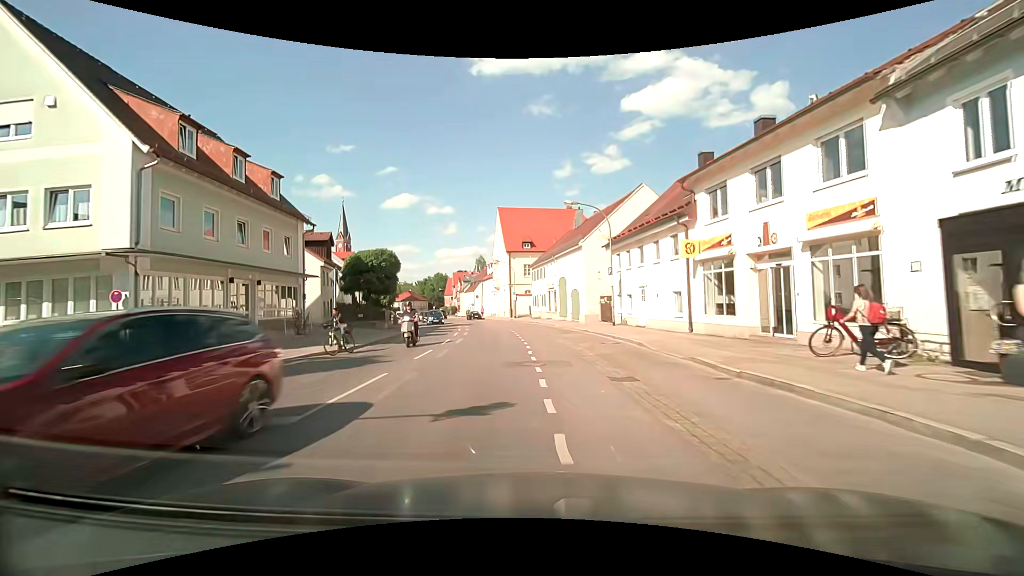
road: secondary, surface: asphalt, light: Day
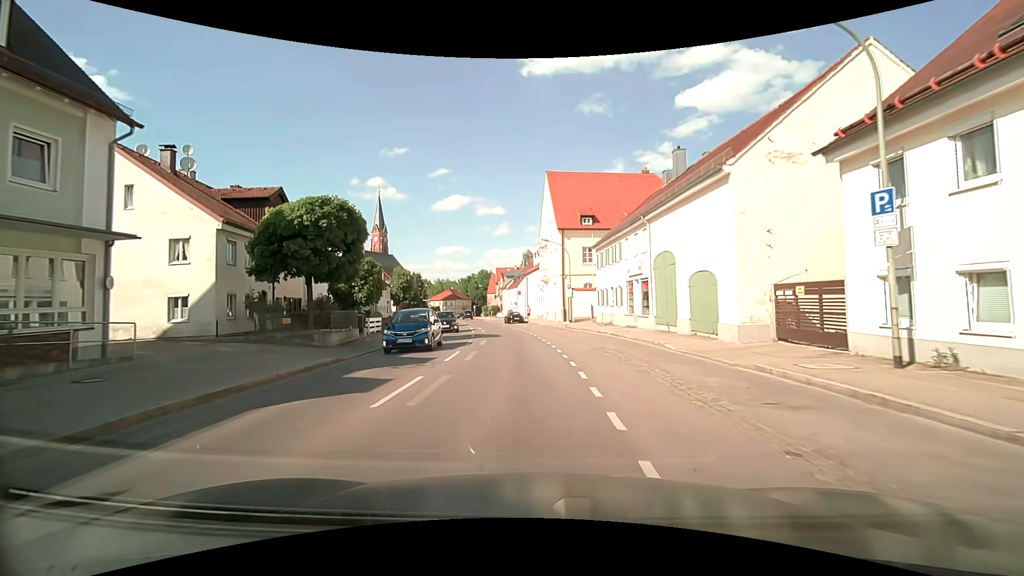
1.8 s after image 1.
(-1.1, +19.0) m; -5°
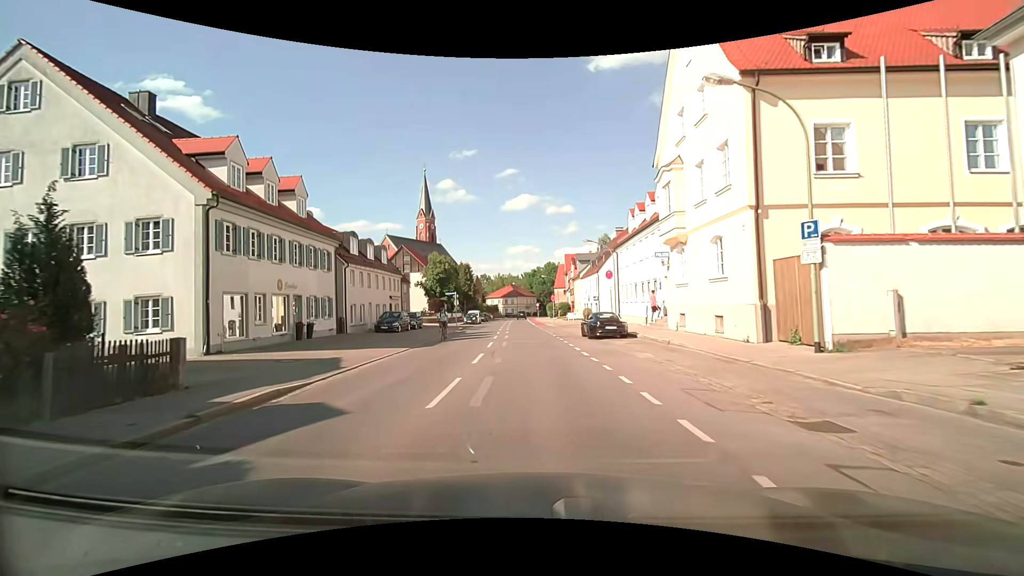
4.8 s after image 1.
(-2.2, +30.2) m; -8°
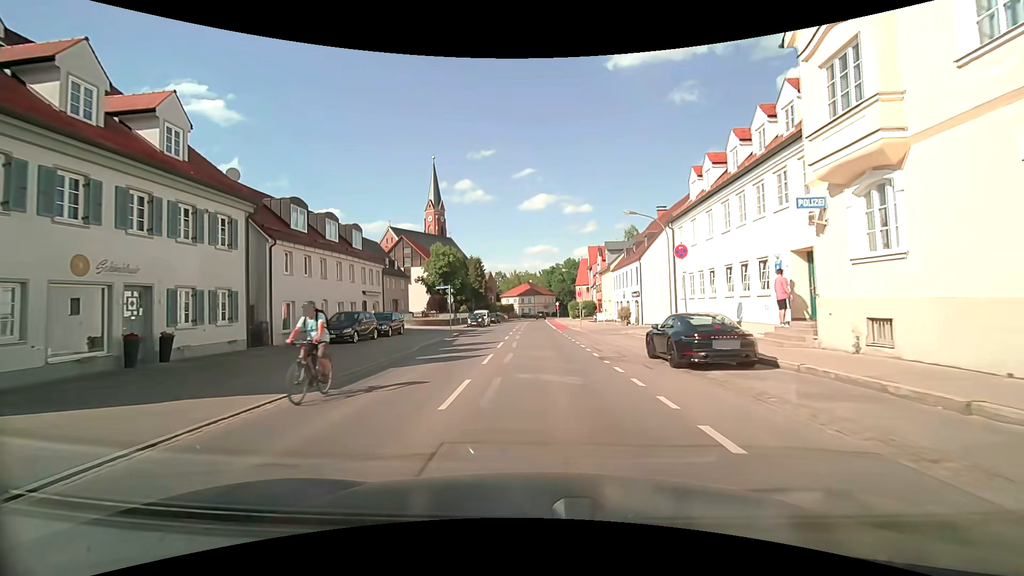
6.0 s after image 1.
(-0.2, +12.4) m; -1°
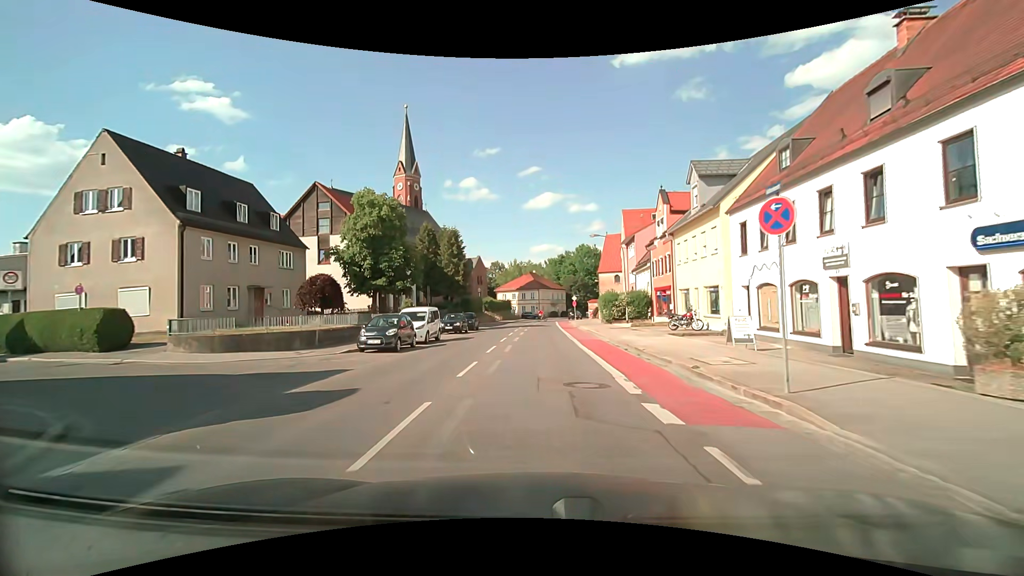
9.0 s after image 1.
(-0.3, +33.1) m; 0°
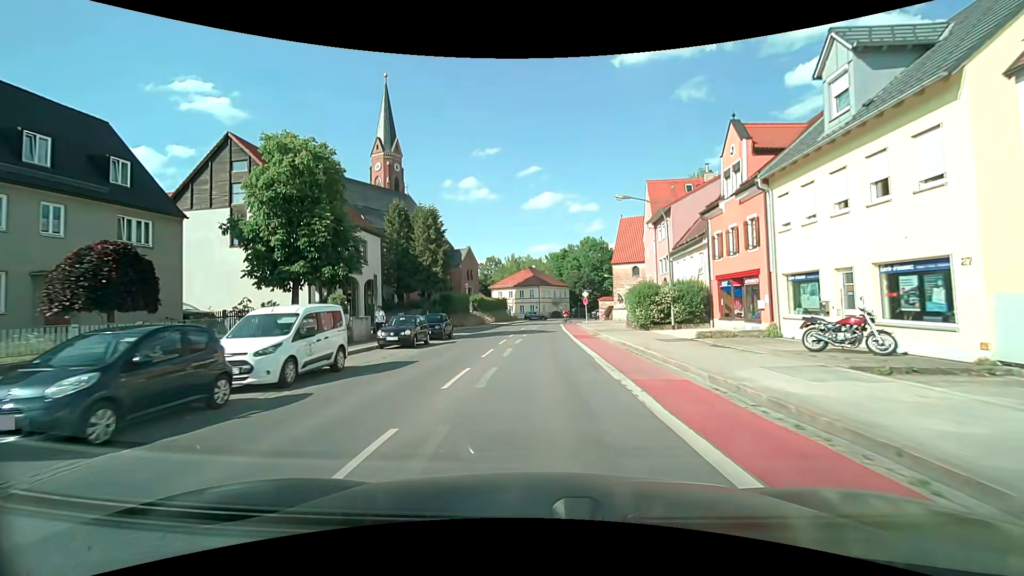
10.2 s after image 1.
(-0.1, +13.6) m; -1°
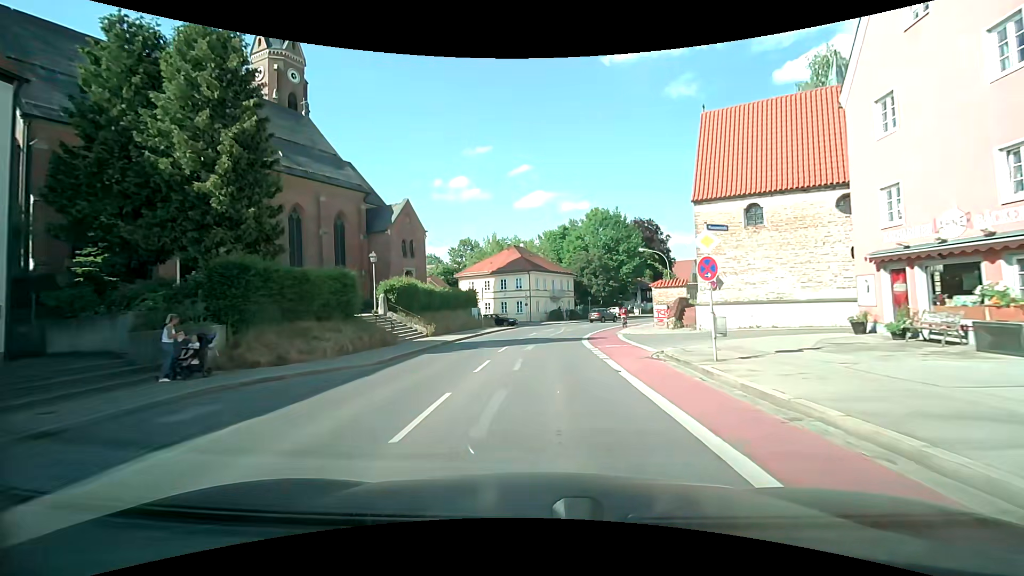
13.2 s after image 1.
(+0.4, +33.6) m; +1°
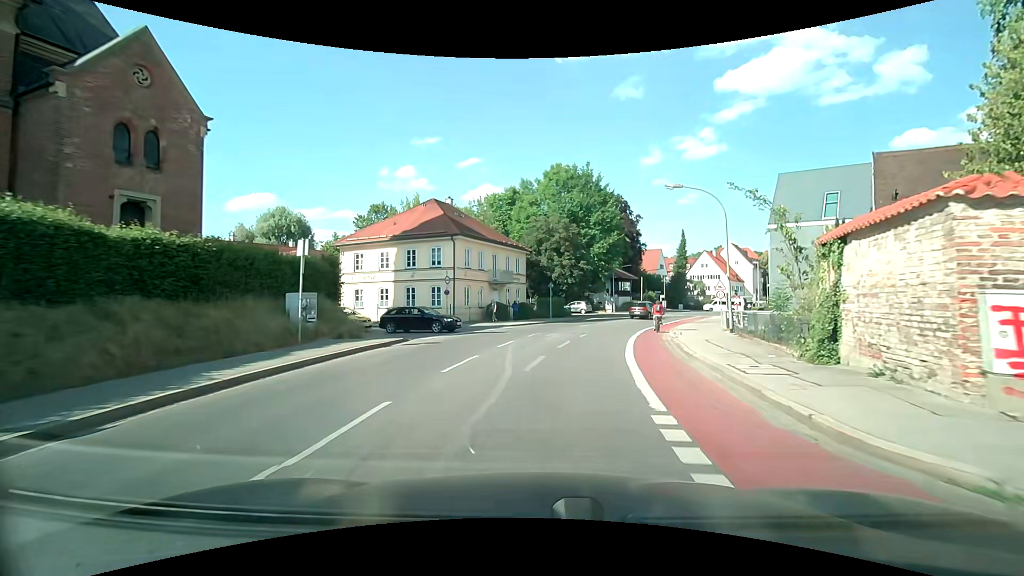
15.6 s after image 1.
(+0.9, +25.6) m; +5°
(+1, +10) (+2, +20) (+5, +30) (+8, +39) (+12, +48) (+17, +57) (+23, +65) (+29, +73) (+35, +81) (+41, +89) m
